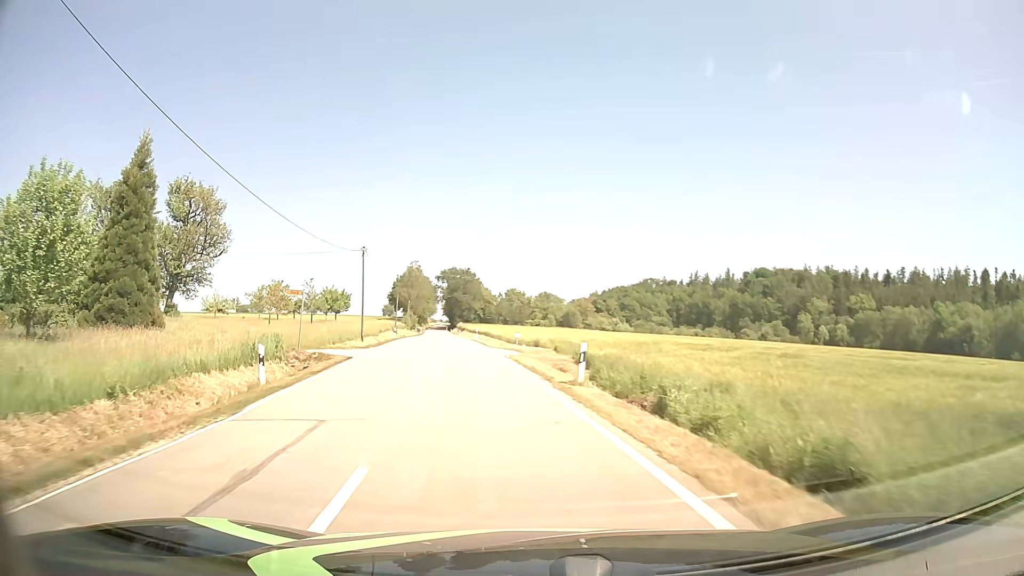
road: tertiary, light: Day
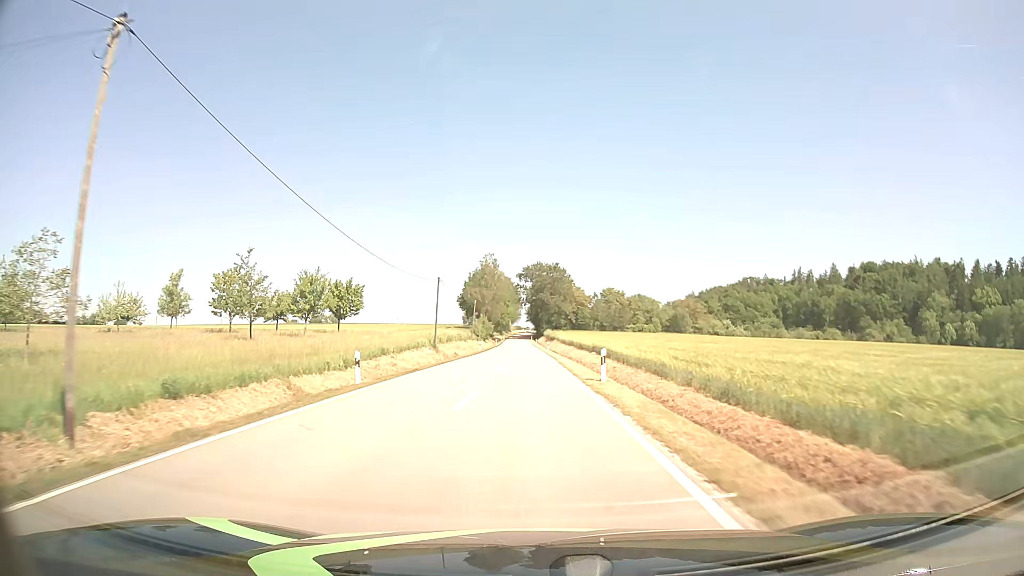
(-4.1, +38.8) m; -7°
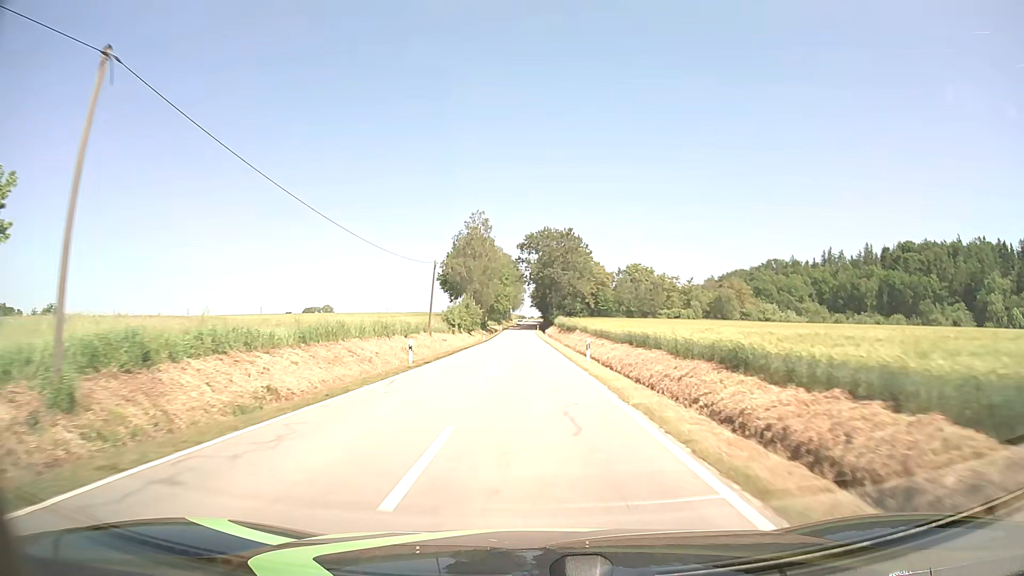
(-0.4, +43.4) m; 0°
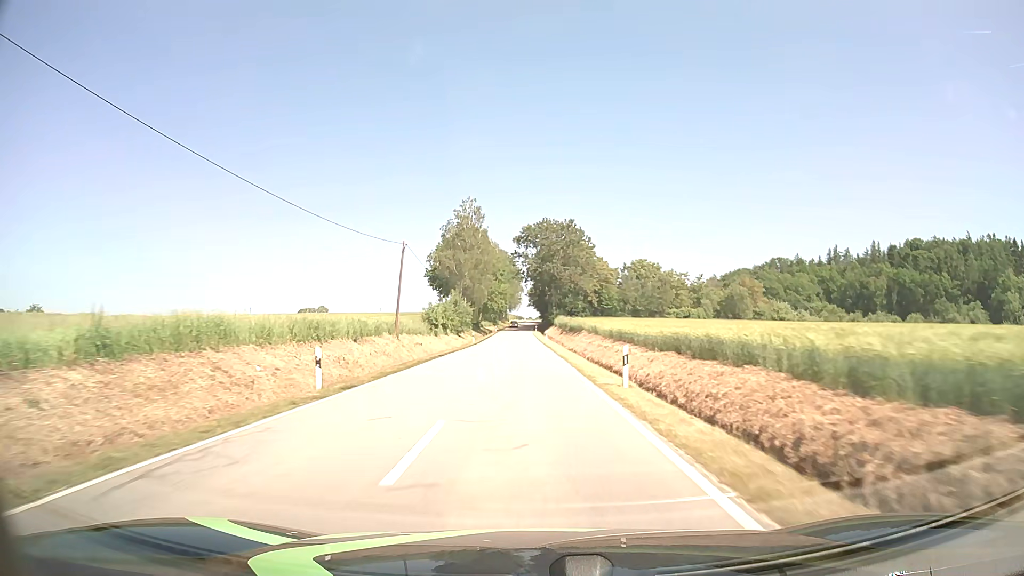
(0.0, +11.6) m; 0°
(0, +10) (0, +20) (0, +30) (0, +40) (0, +50) (-1, +60) (-1, +70) (-1, +80) (-2, +90) (-2, +100) m
